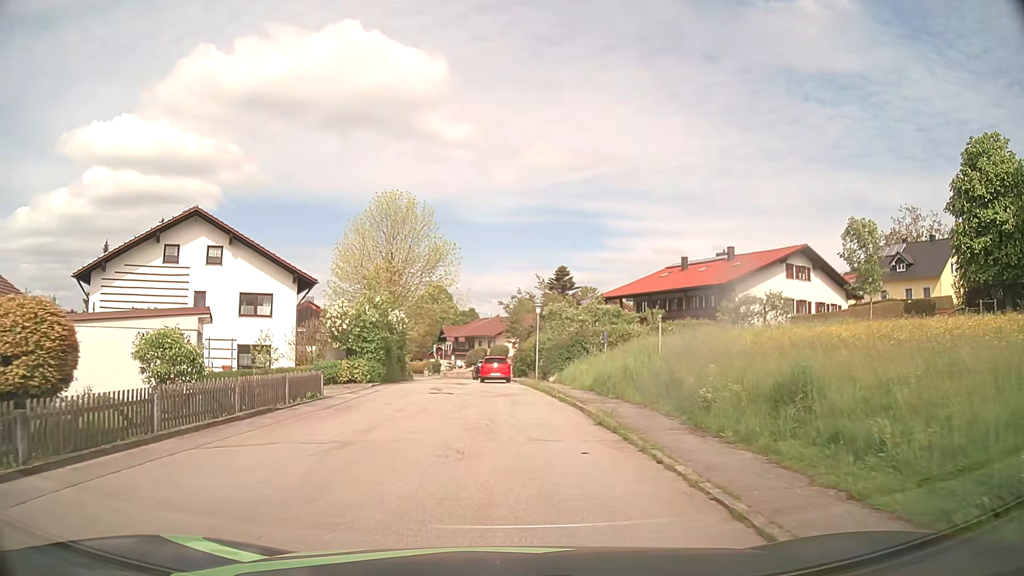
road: residential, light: Day
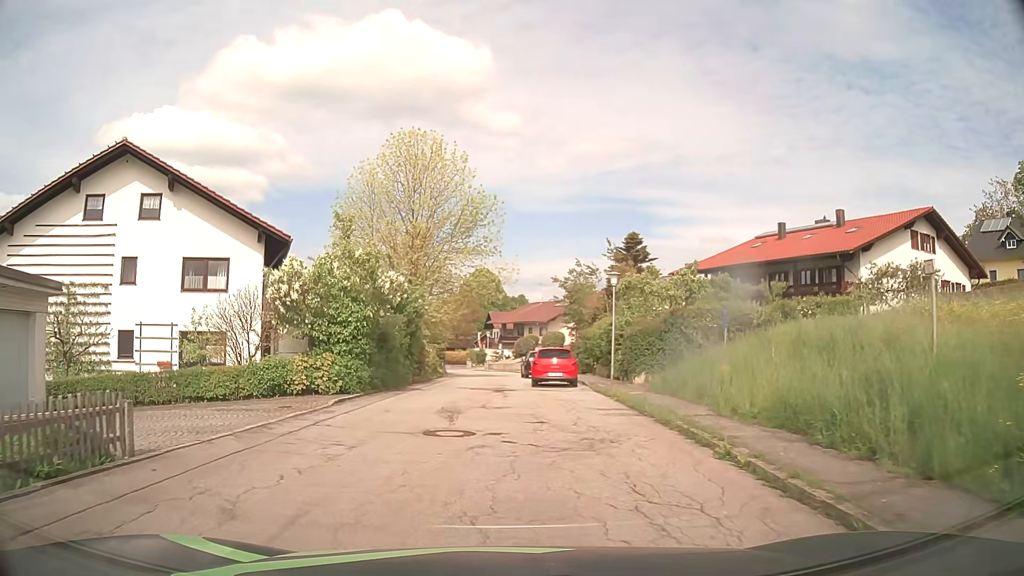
(-0.4, +12.2) m; -4°
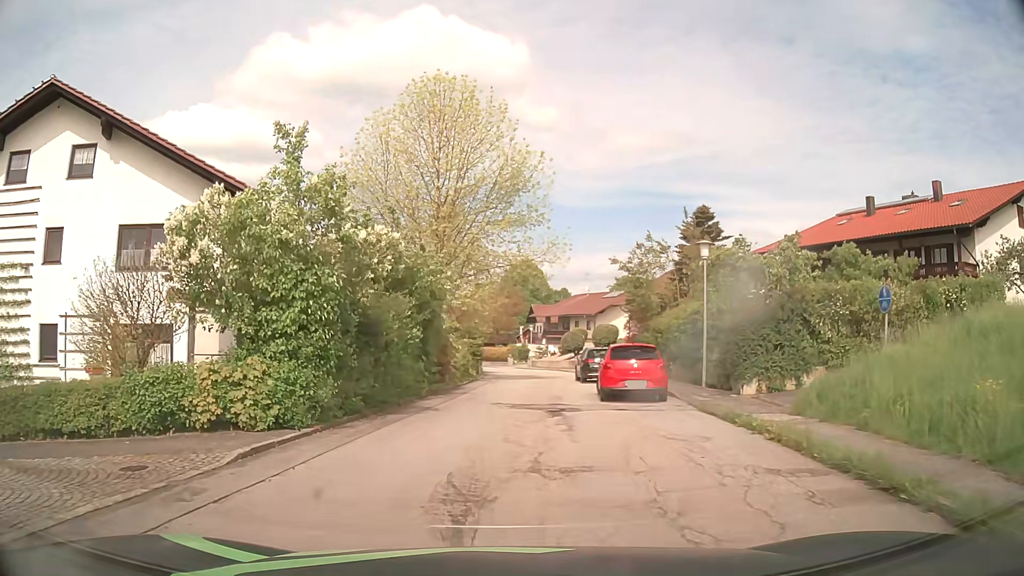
(-0.2, +7.7) m; -3°
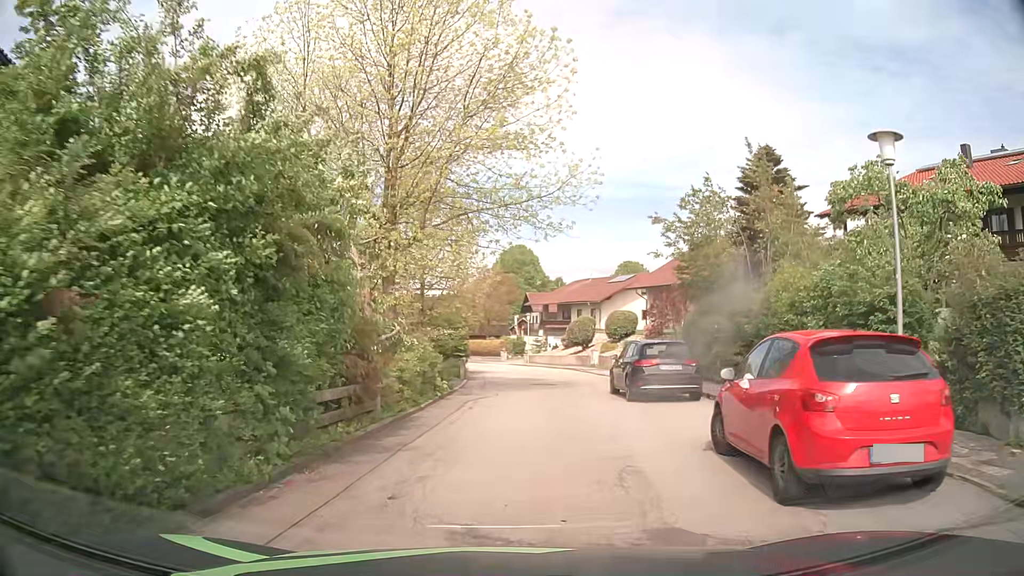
(-0.1, +11.4) m; 0°
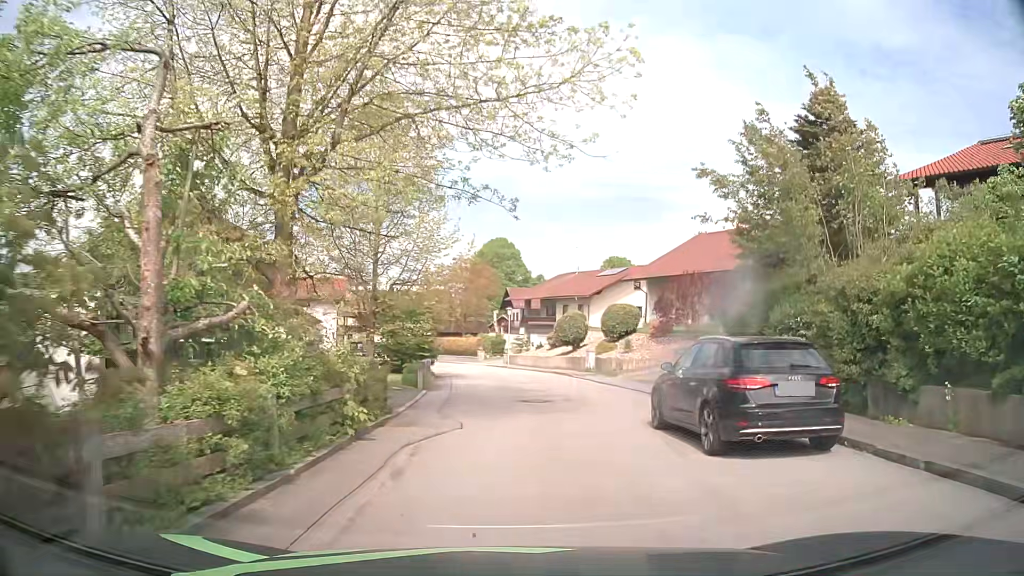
(+0.1, +7.6) m; +2°
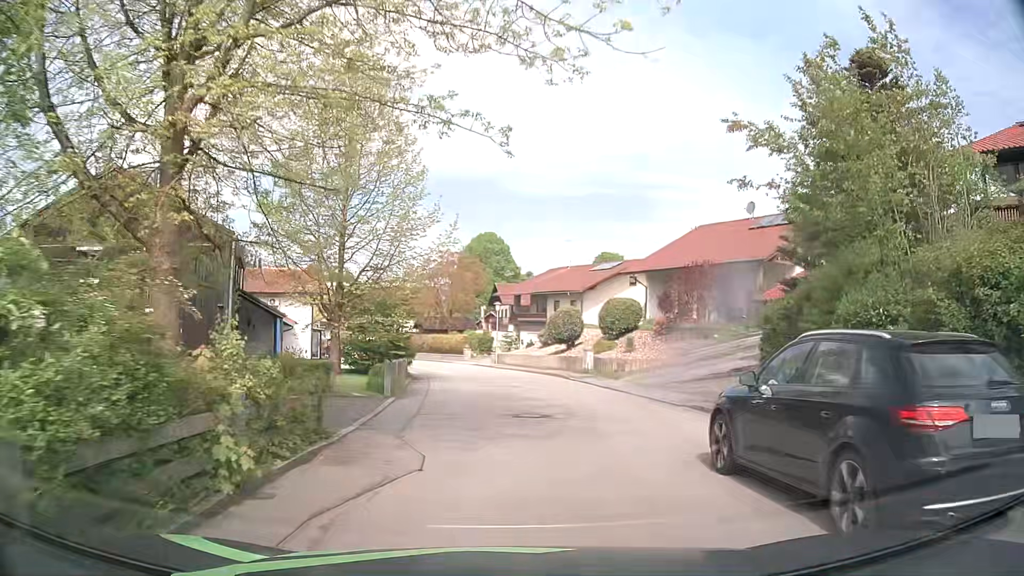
(0.0, +3.8) m; +2°
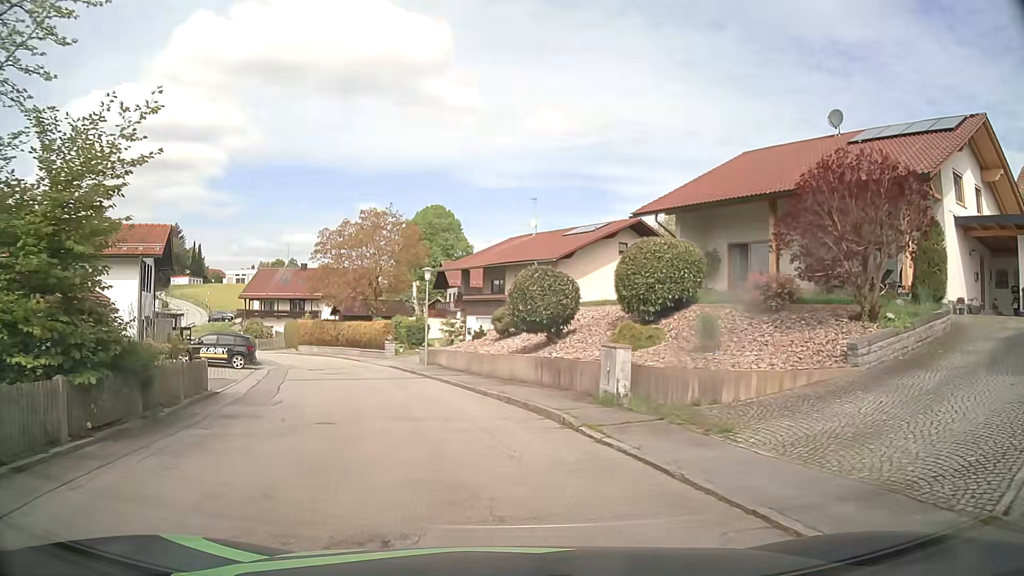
(+0.7, +18.7) m; +4°
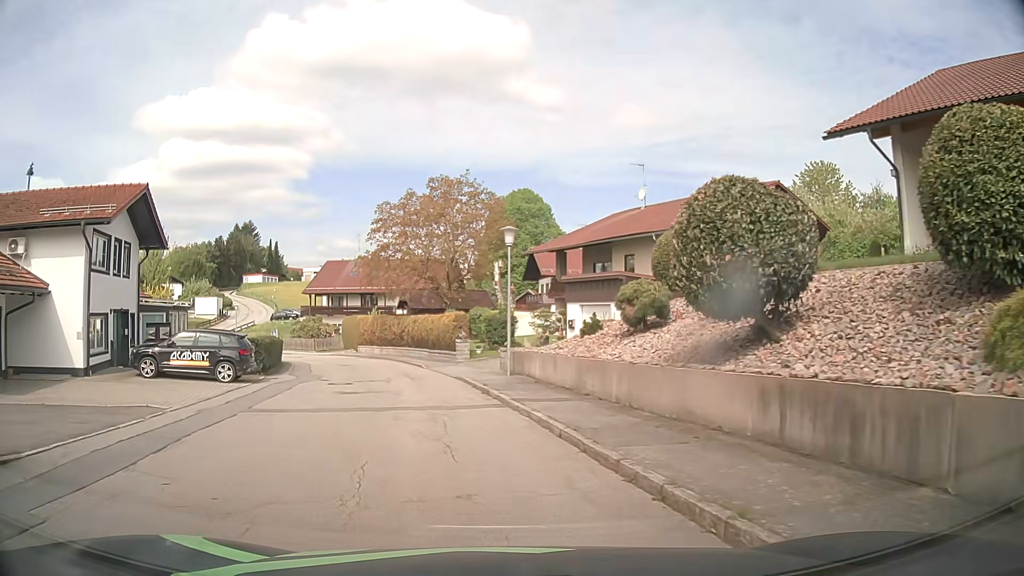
(-0.7, +10.8) m; -10°
